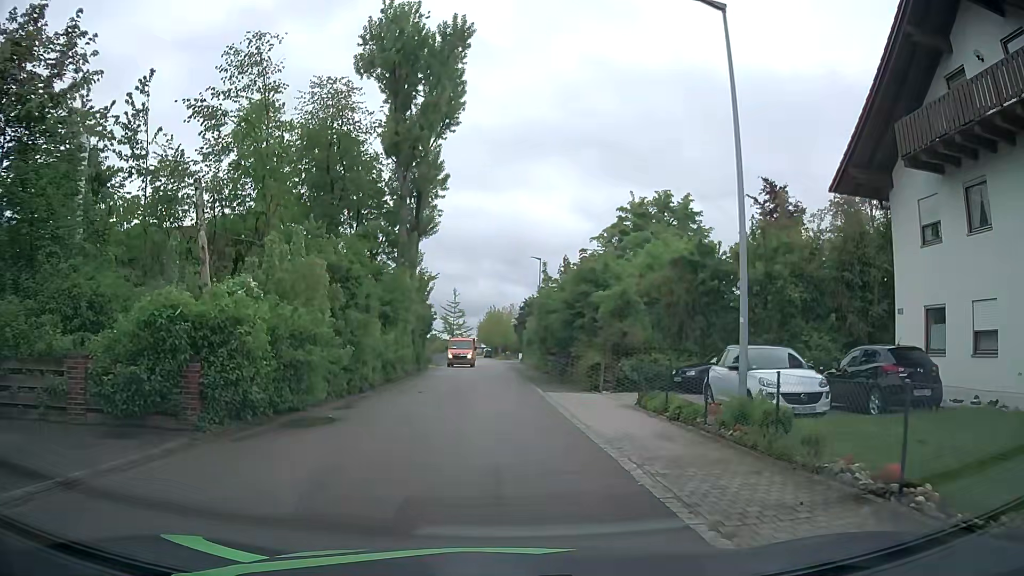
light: Day
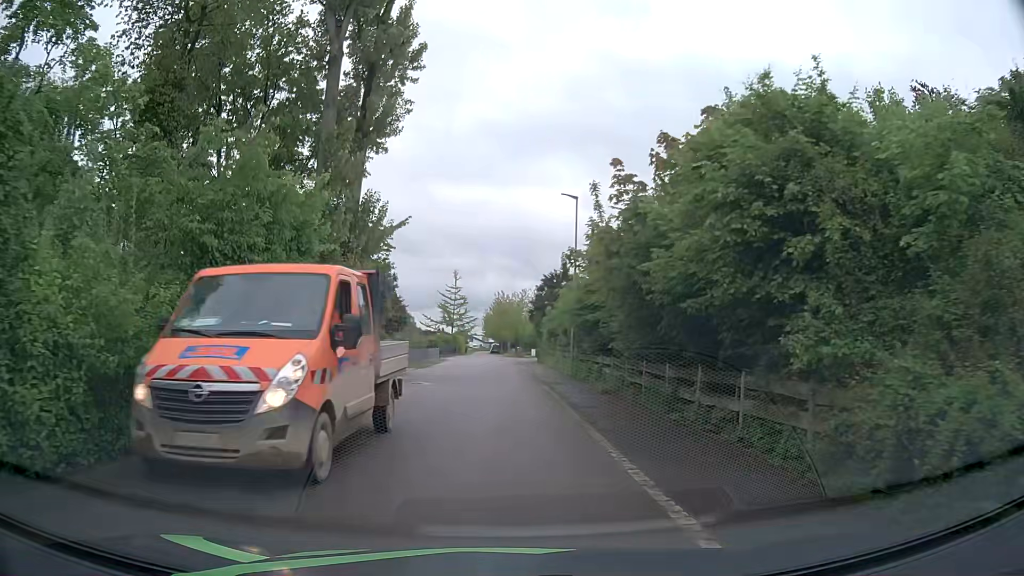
(-0.1, +19.7) m; 0°
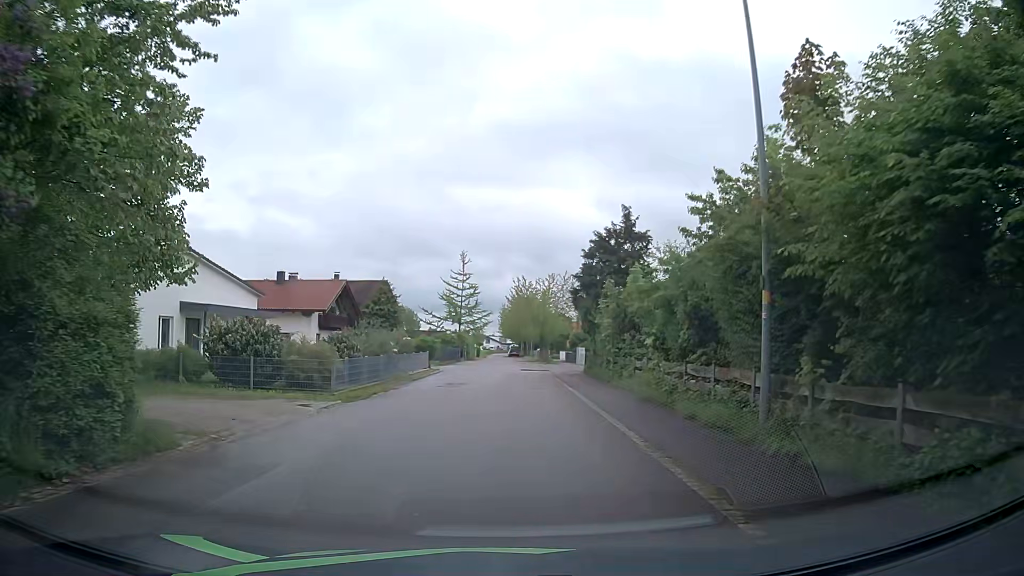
(-0.4, +21.1) m; -2°
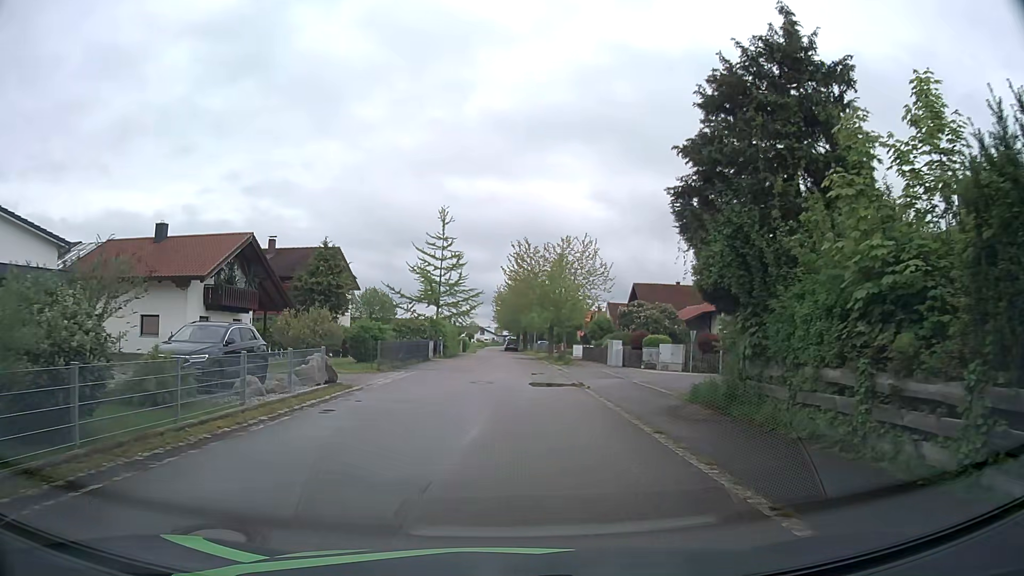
(+0.2, +21.0) m; +1°
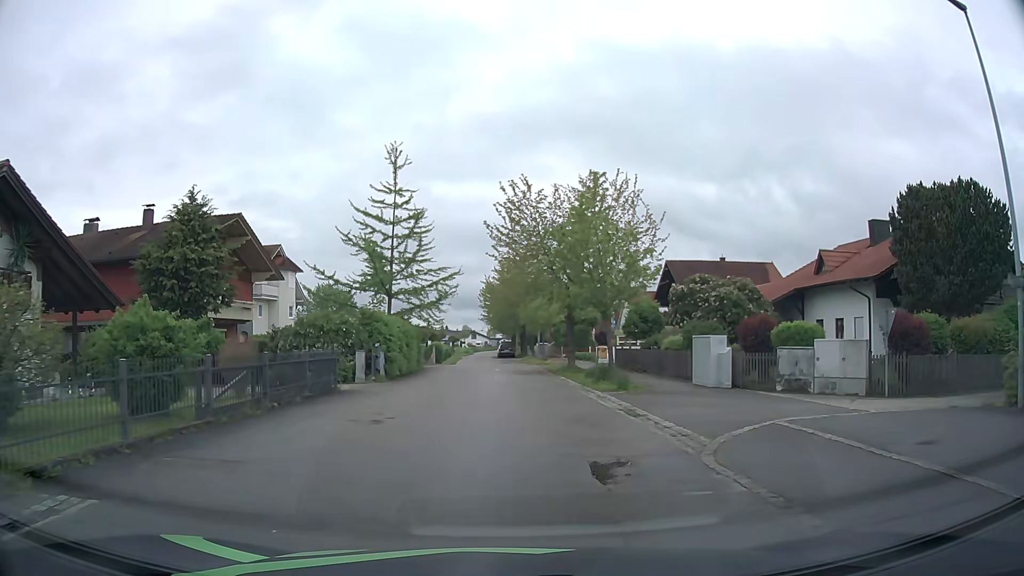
(+0.1, +19.9) m; 0°
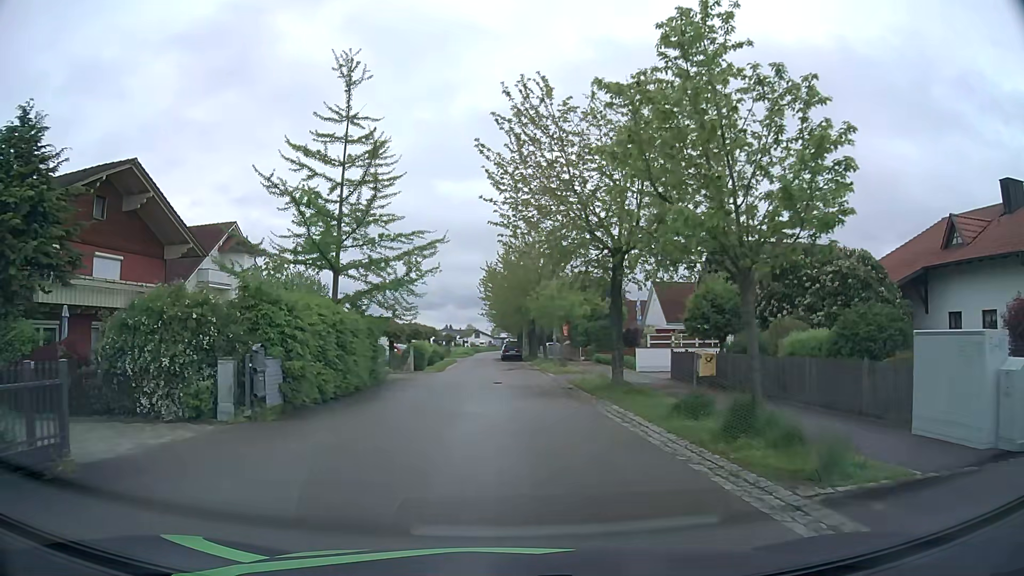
(+0.1, +12.3) m; 0°
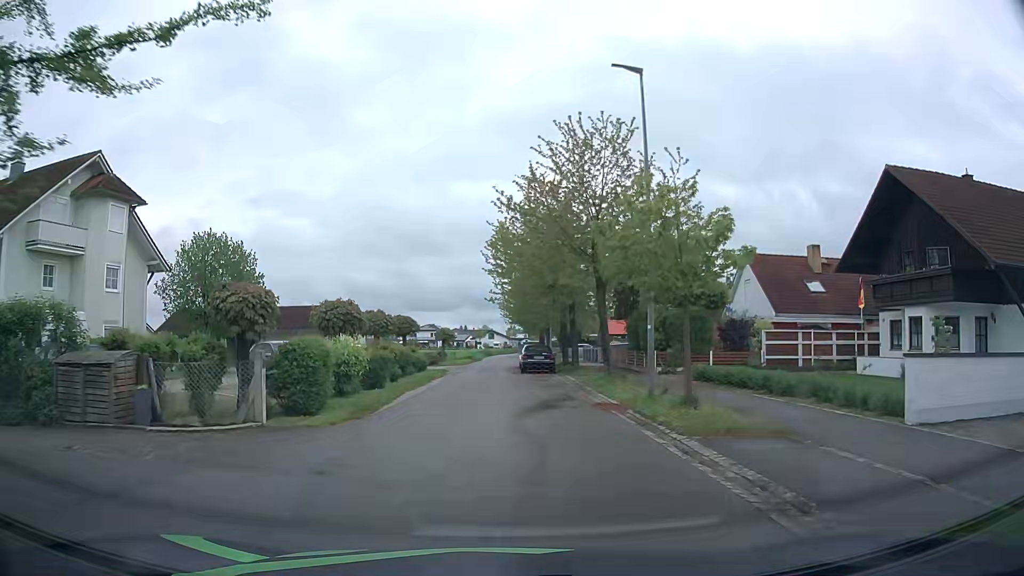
(-0.4, +21.6) m; -1°
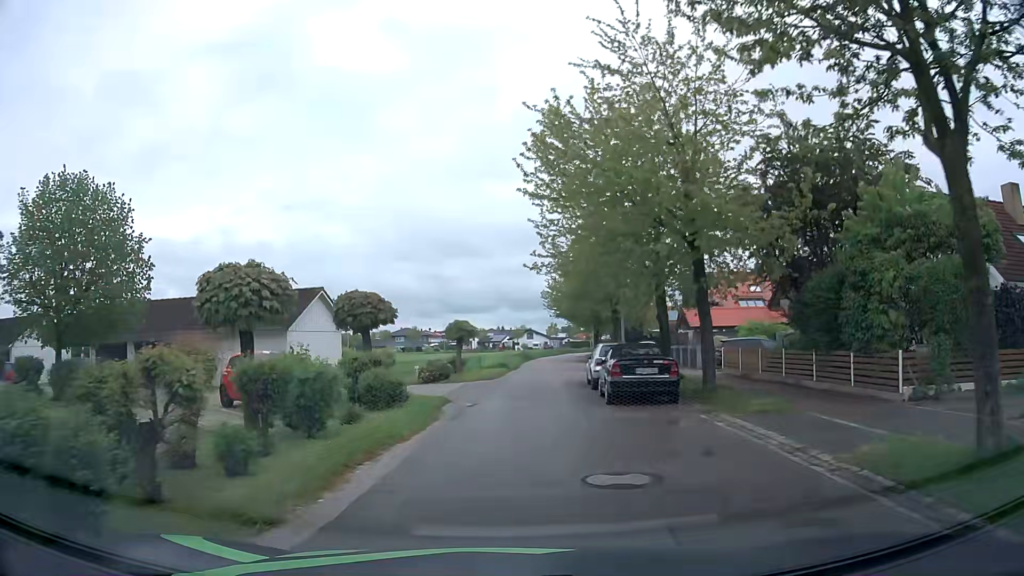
(-0.6, +17.7) m; -3°
(0, +10) (0, +20) (+1, +30) (+2, +40) (+3, +50) (+3, +60) (+4, +70) (+6, +80) (+7, +90) (+10, +99) m
